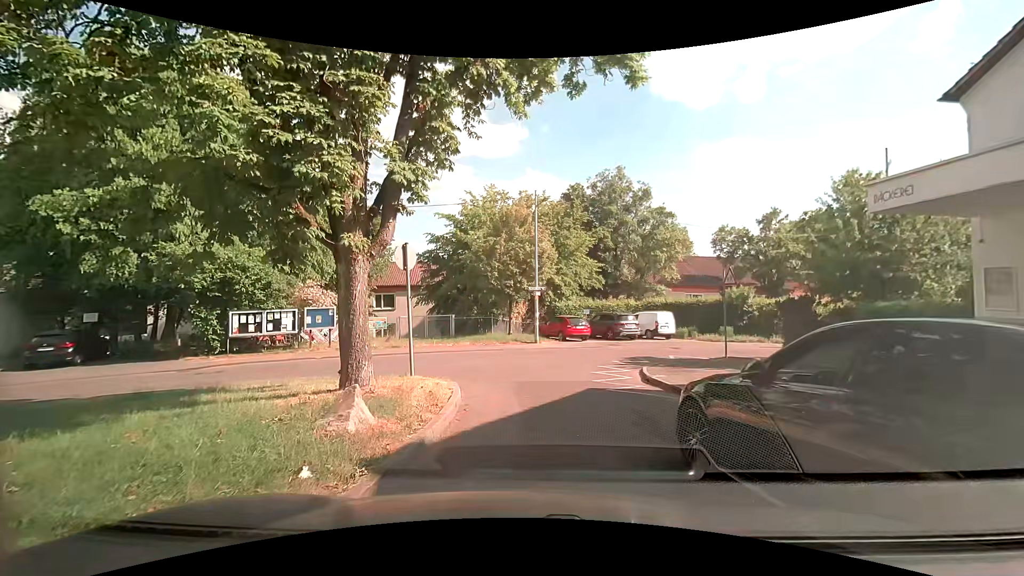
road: residential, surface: asphalt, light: Day
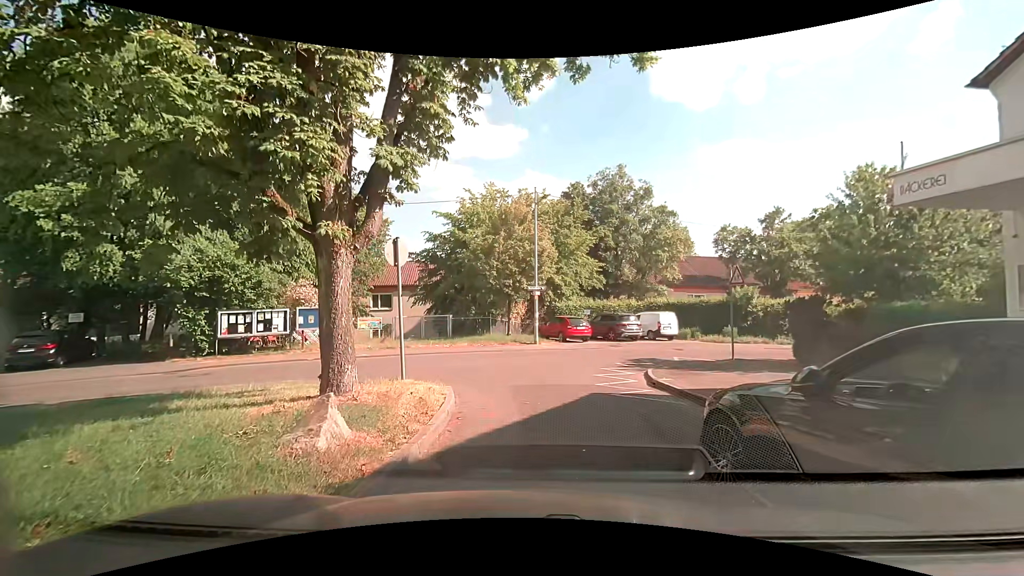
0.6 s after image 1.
(0.0, +0.7) m; 0°
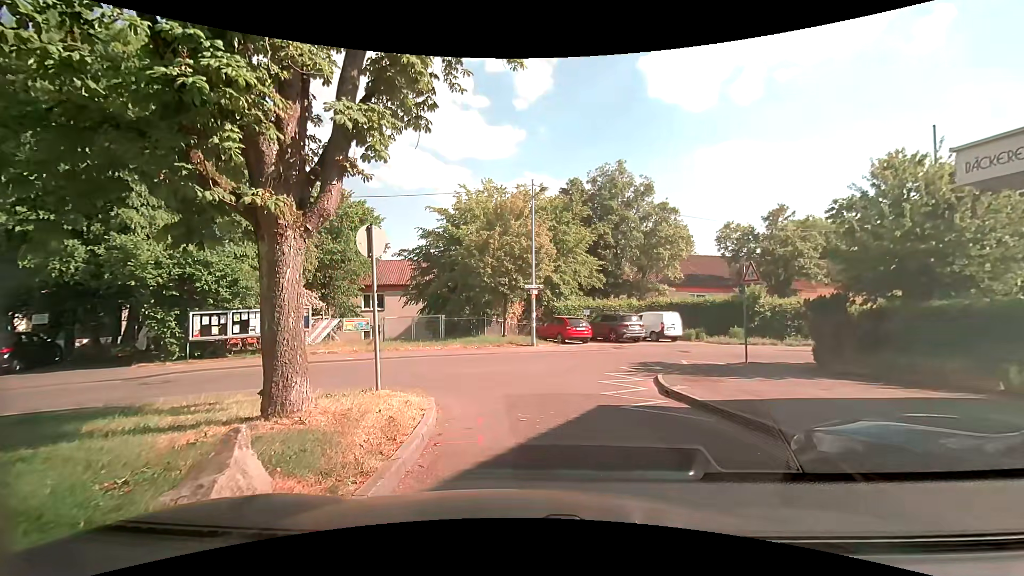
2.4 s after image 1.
(0.0, +1.4) m; 0°
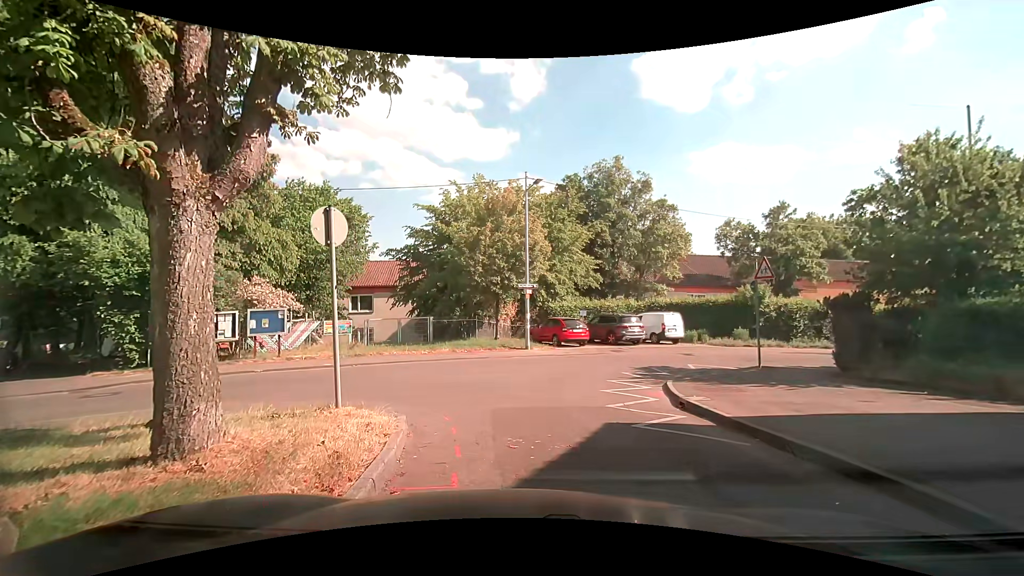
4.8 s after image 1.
(0.0, +1.5) m; 0°
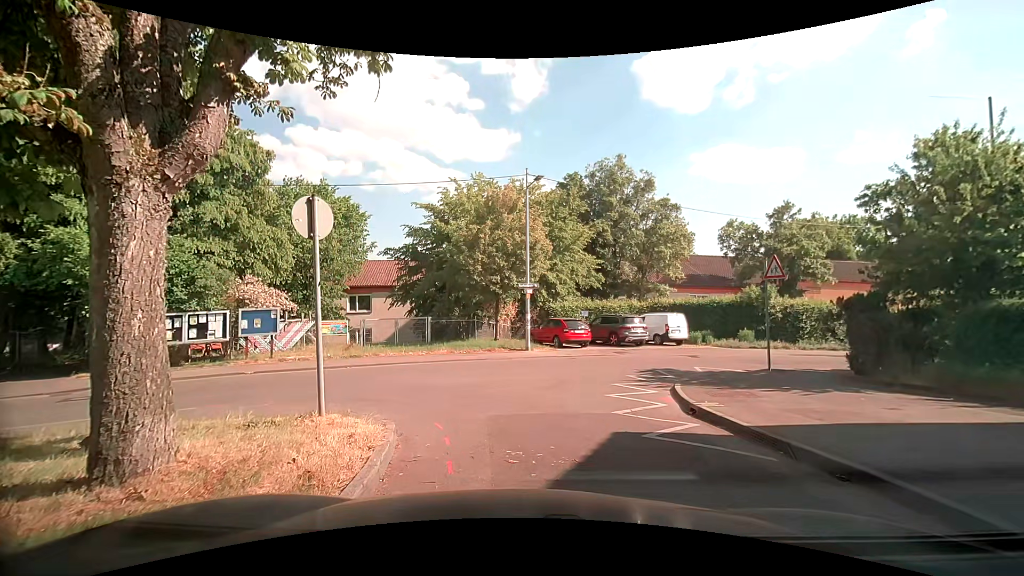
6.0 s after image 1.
(0.0, +0.6) m; 0°
